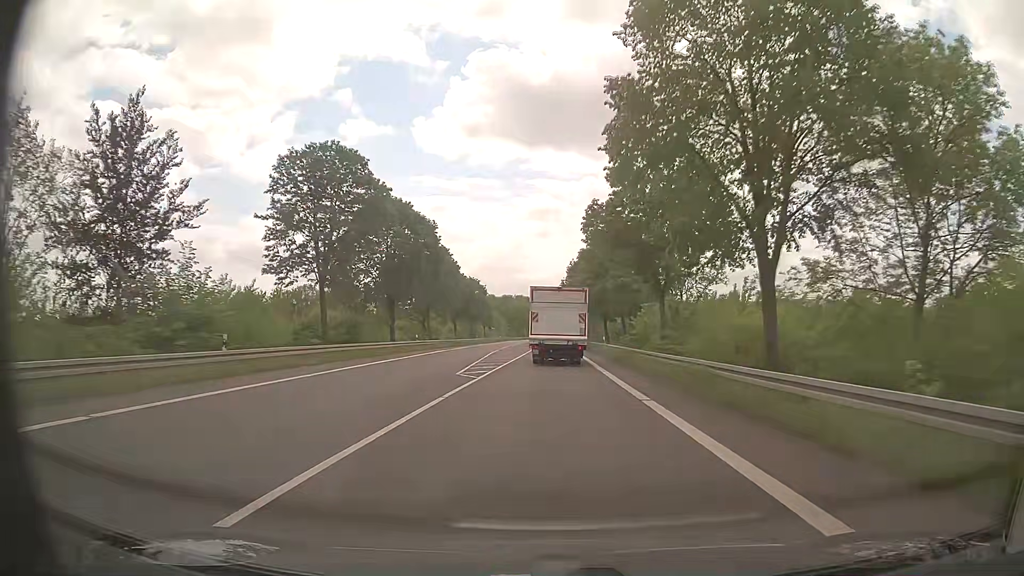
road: primary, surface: asphalt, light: Day
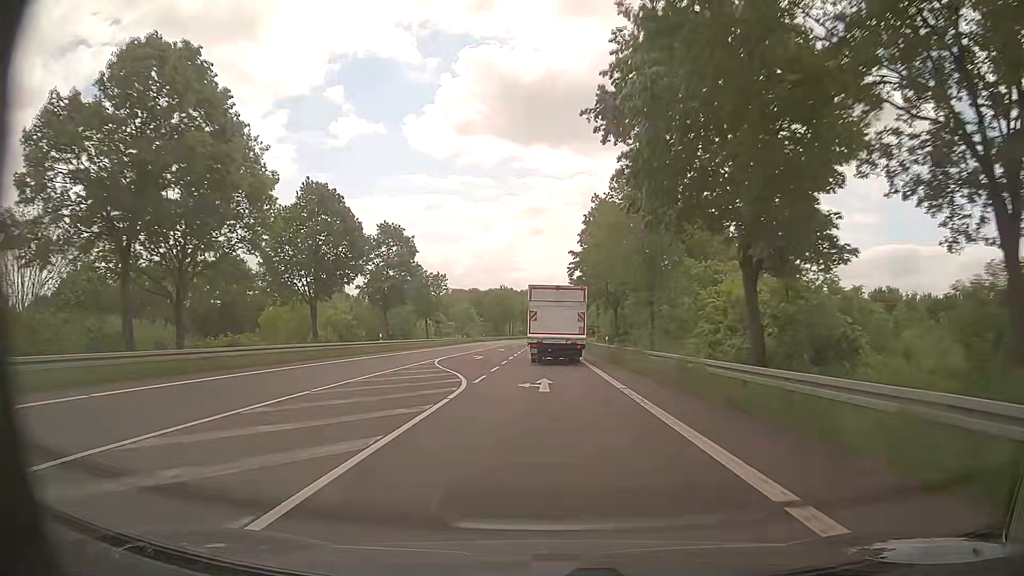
(+0.7, +57.2) m; +1°
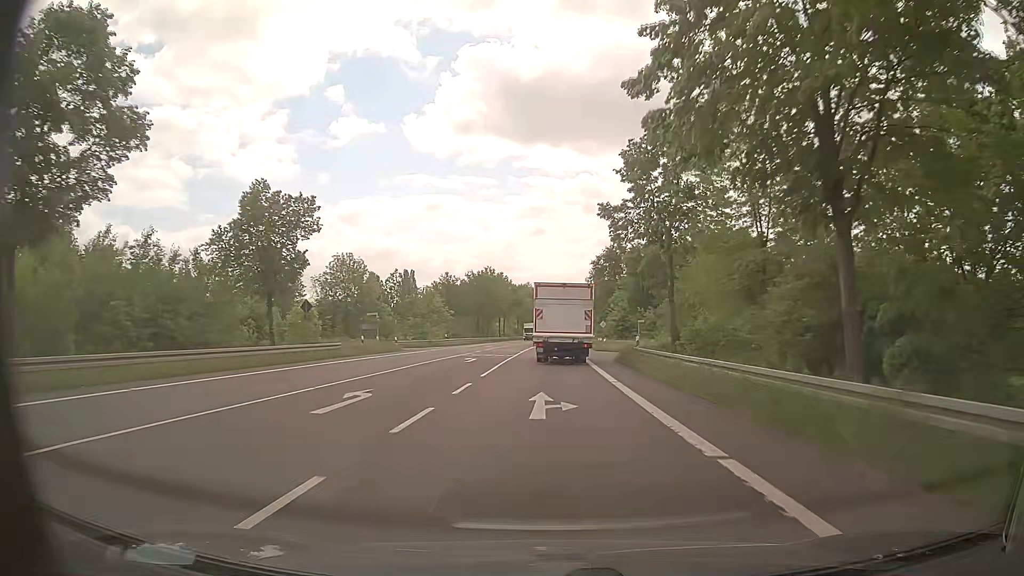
(-0.2, +45.9) m; -1°
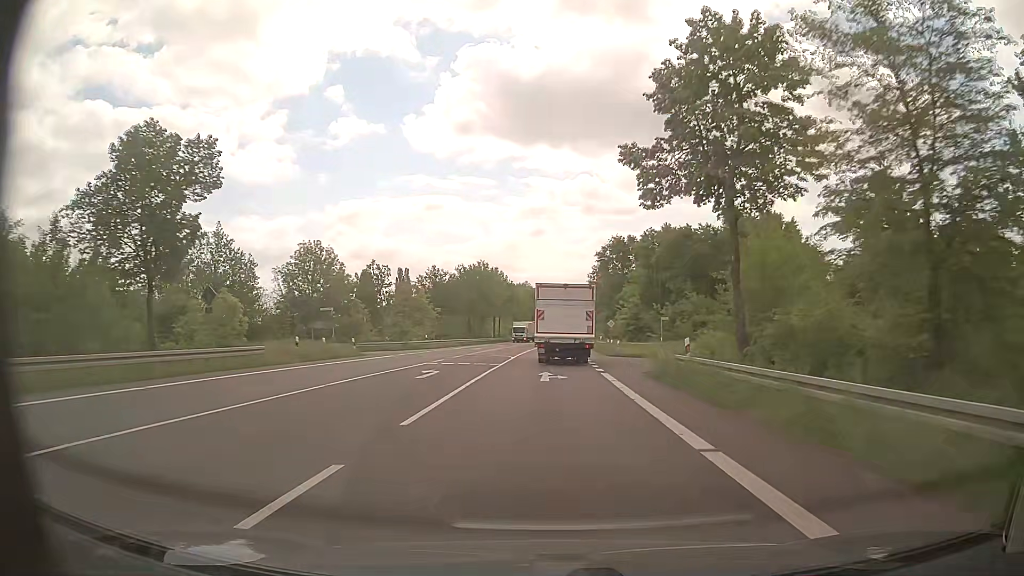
(+0.1, +11.4) m; 0°
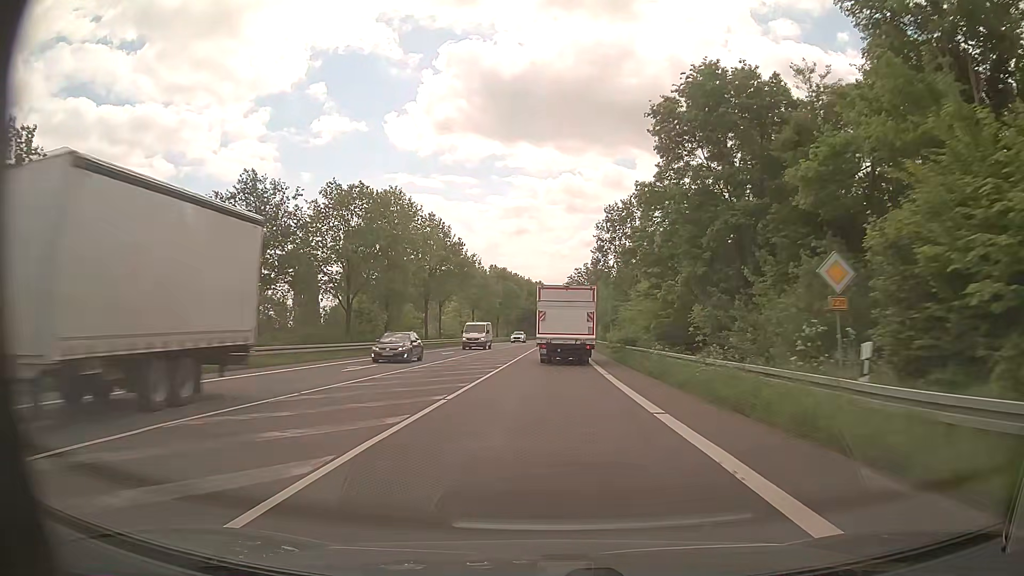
(+0.8, +57.1) m; +2°
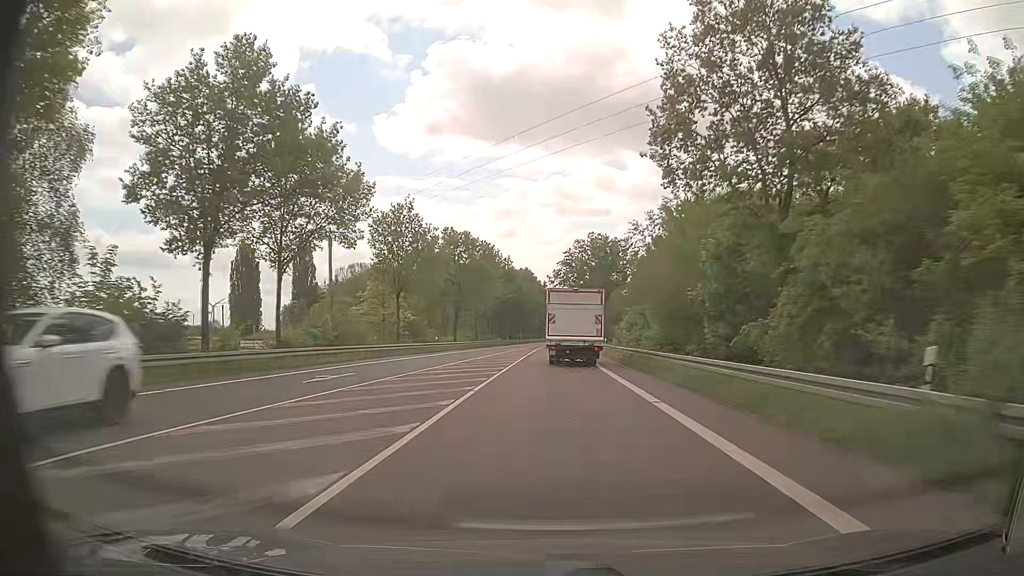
(+0.4, +45.7) m; +1°
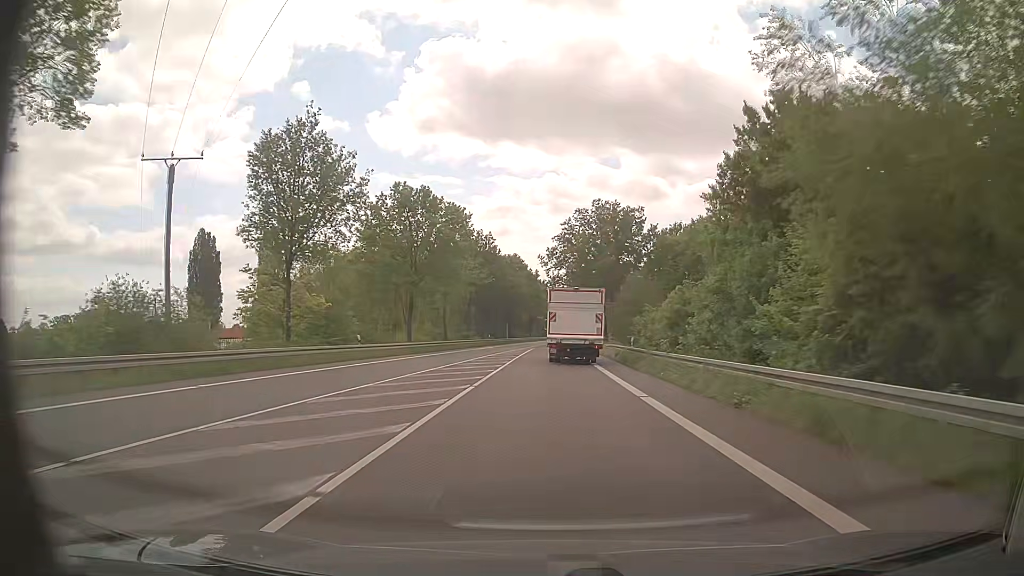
(+0.1, +23.0) m; 0°
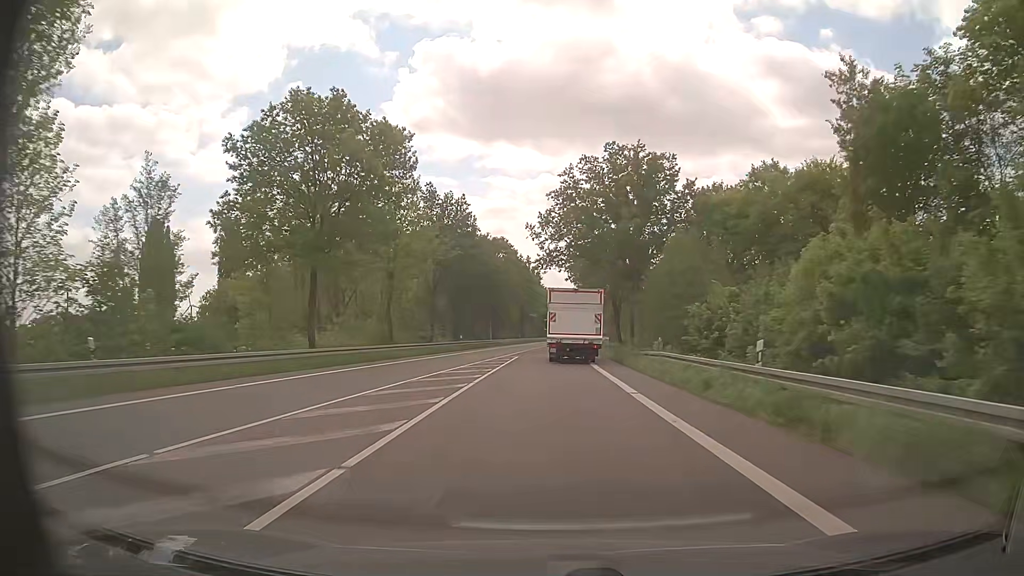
(+0.2, +23.1) m; 0°
(0, +10) (0, +20) (0, +30) (0, +40) (+1, +50) (+1, +60) (+1, +70) (+2, +80) (+2, +90) (+3, +100) m
